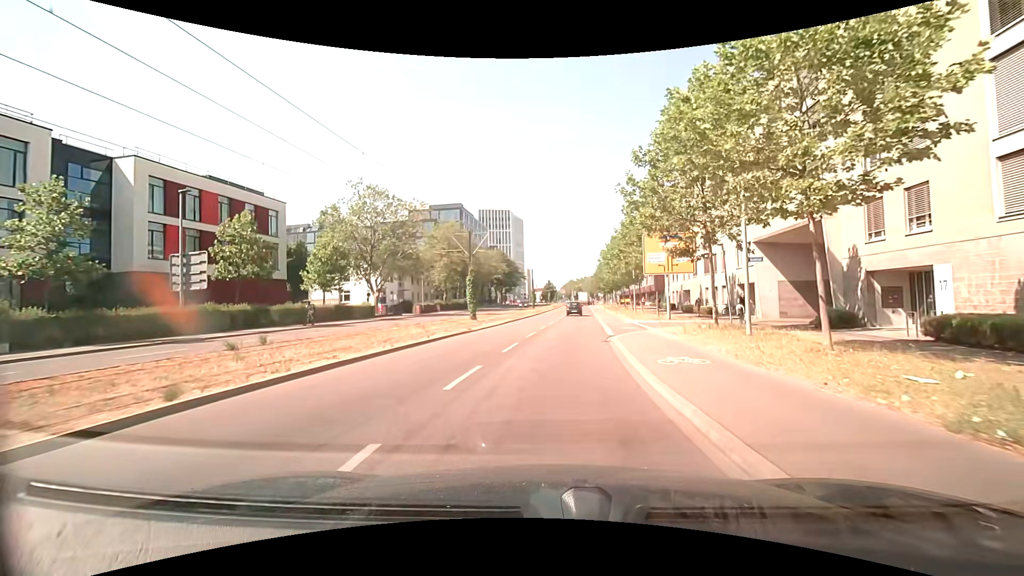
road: secondary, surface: asphalt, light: Day
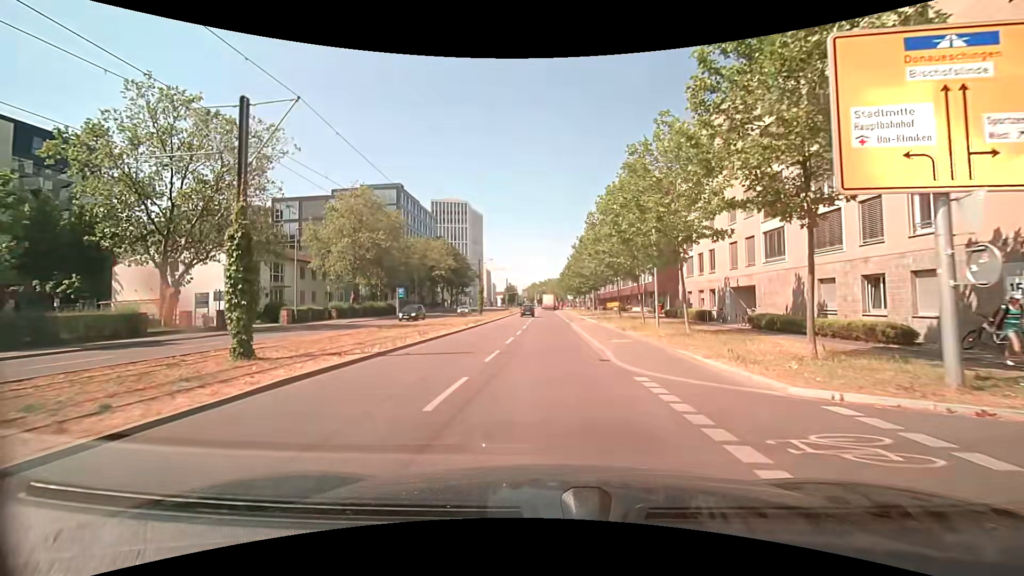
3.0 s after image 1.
(+1.0, +26.2) m; +3°
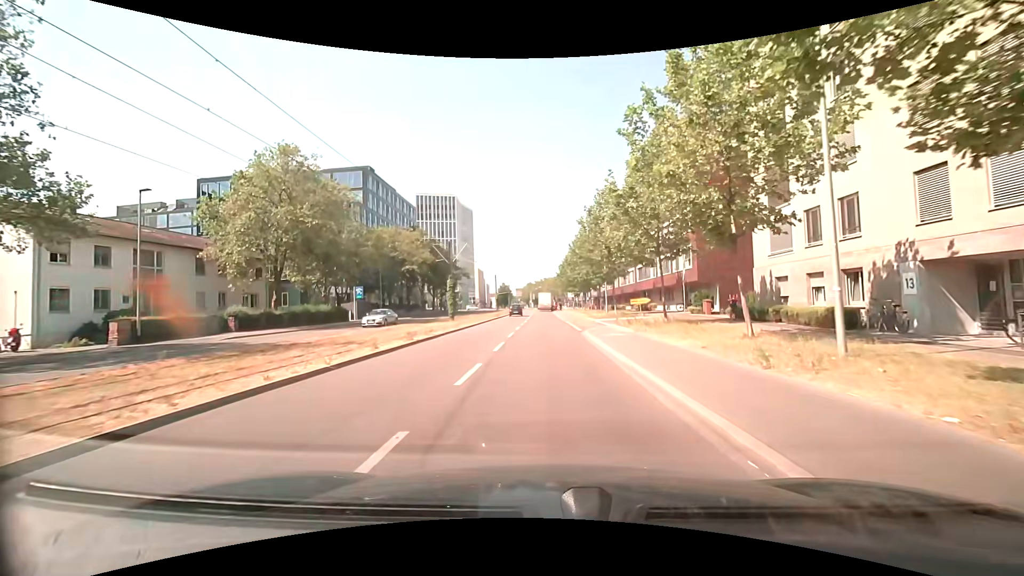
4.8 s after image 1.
(+0.2, +16.8) m; +1°
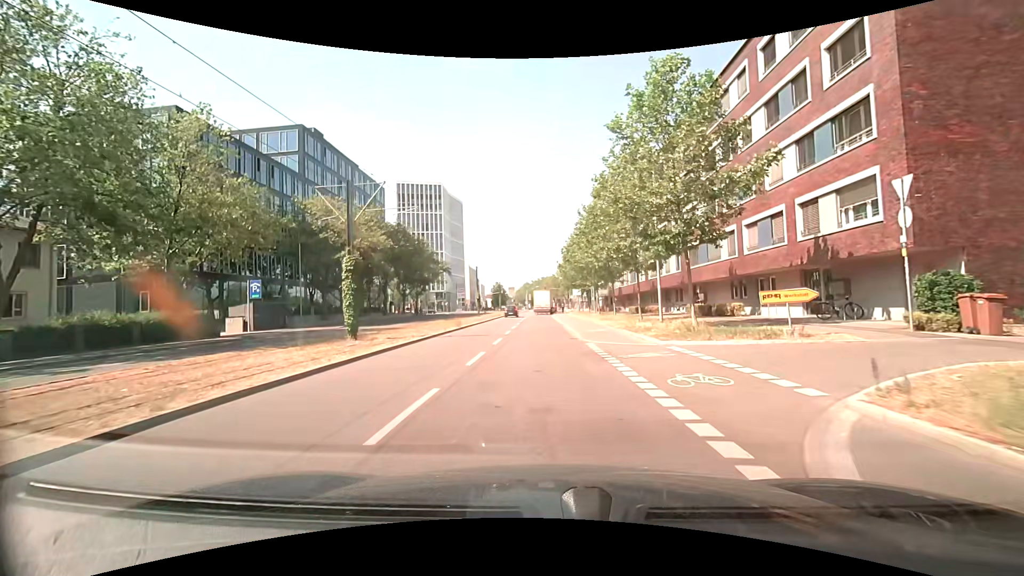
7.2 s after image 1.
(+0.2, +22.4) m; 0°
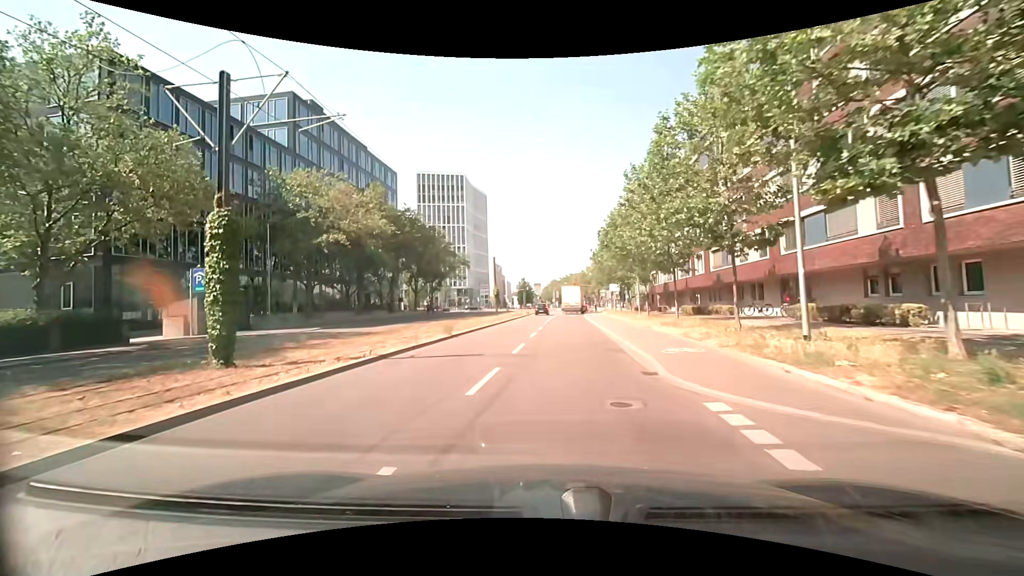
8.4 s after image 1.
(-0.2, +10.6) m; -3°
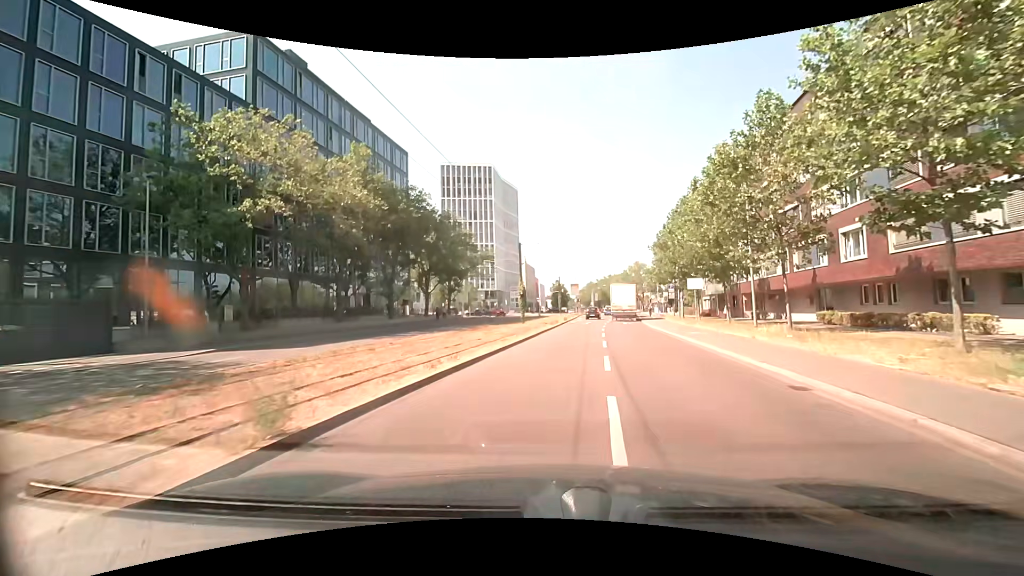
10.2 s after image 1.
(-0.8, +16.0) m; -4°
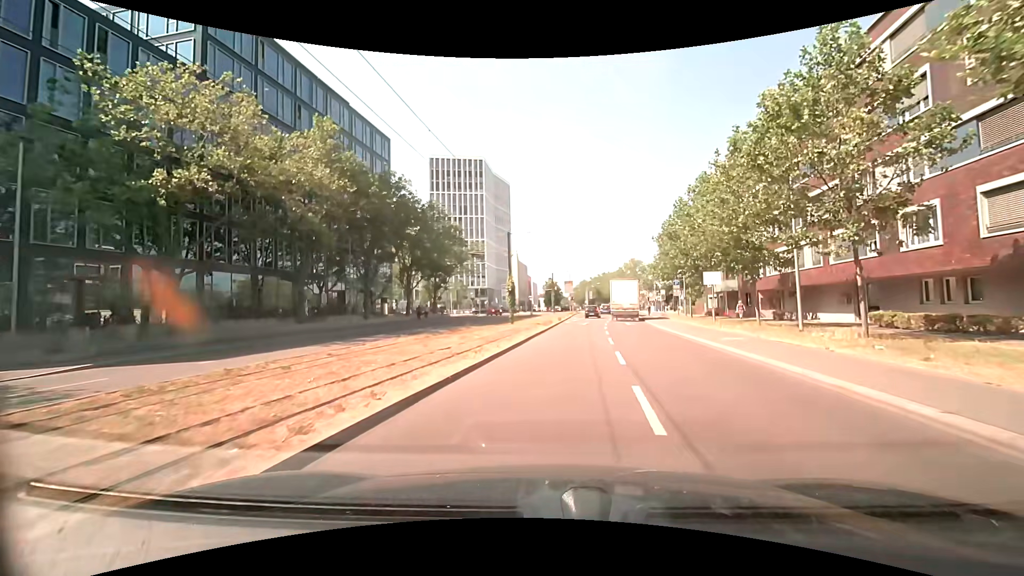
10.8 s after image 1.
(0.0, +5.5) m; 0°
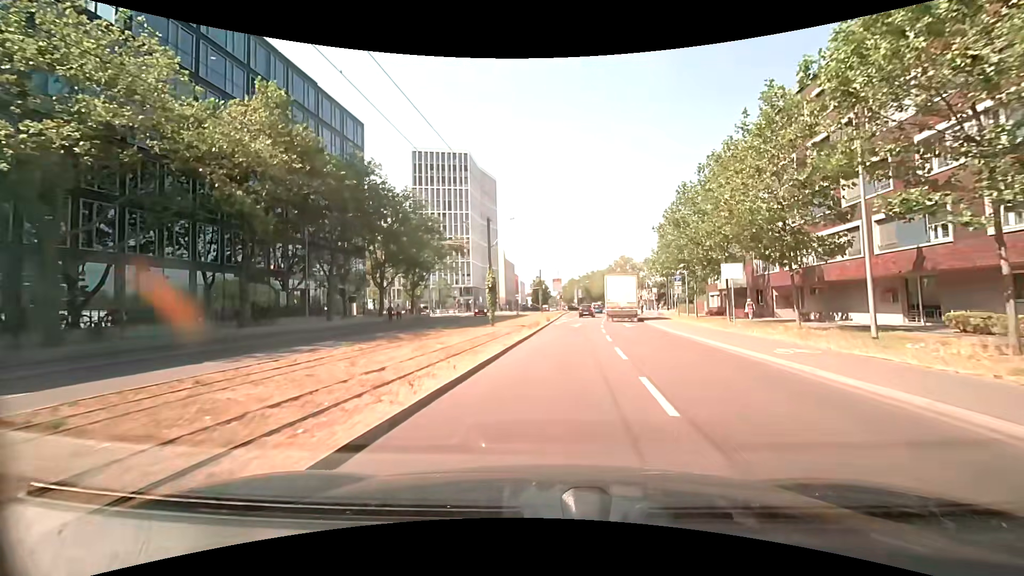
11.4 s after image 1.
(+0.1, +5.5) m; +3°
